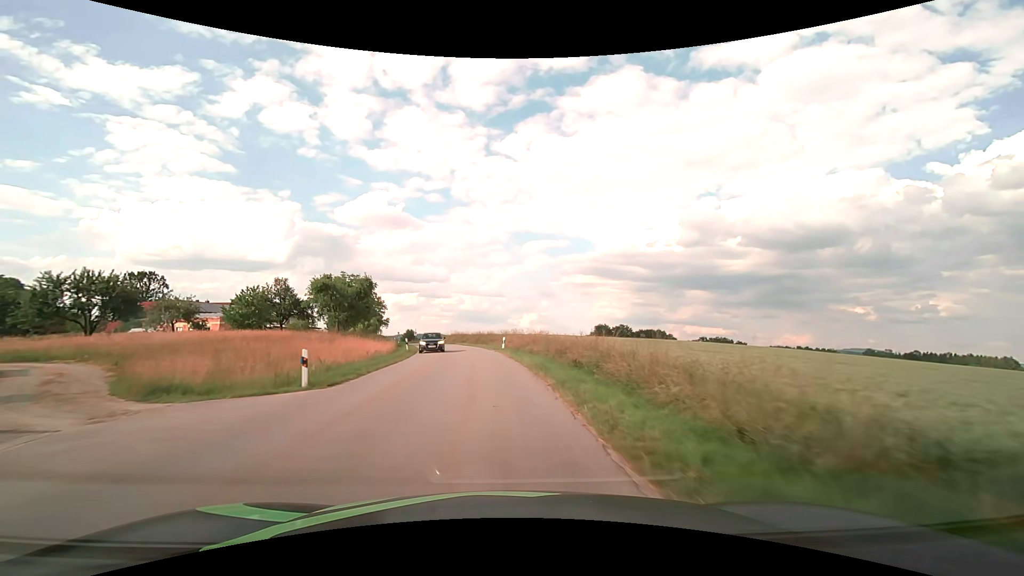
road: tertiary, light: Day
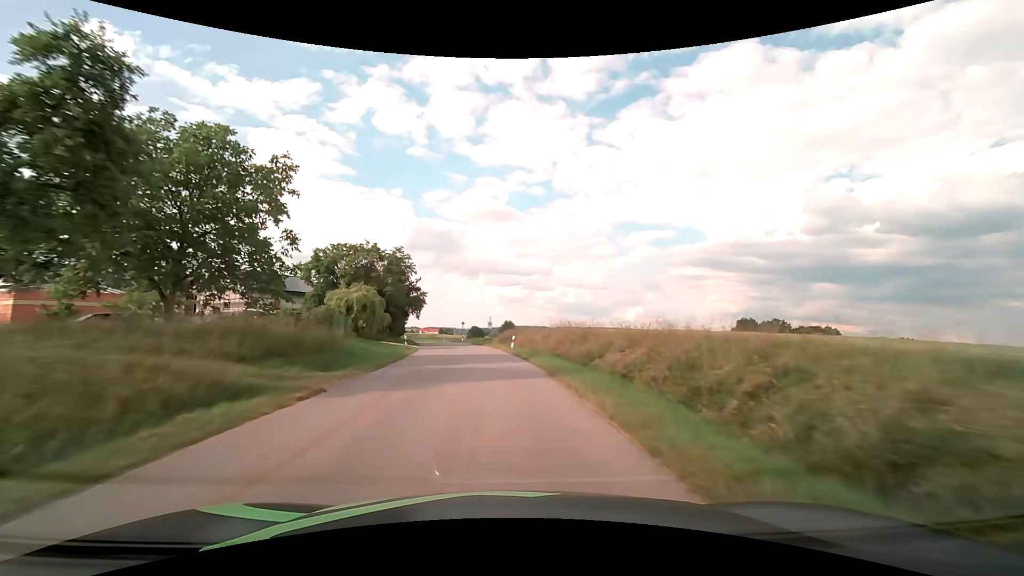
(-5.3, +53.3) m; -12°
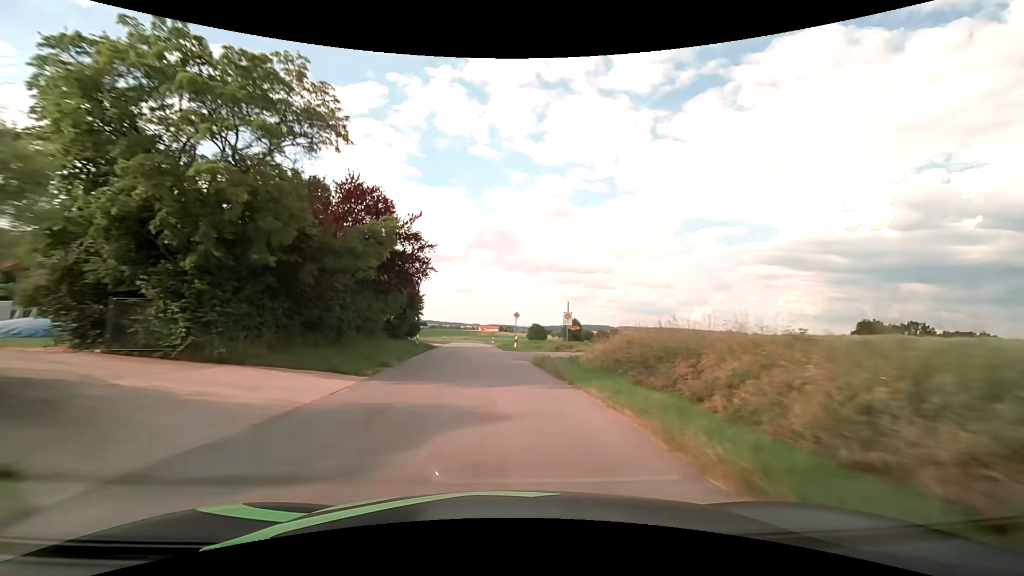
(-2.3, +32.4) m; -7°
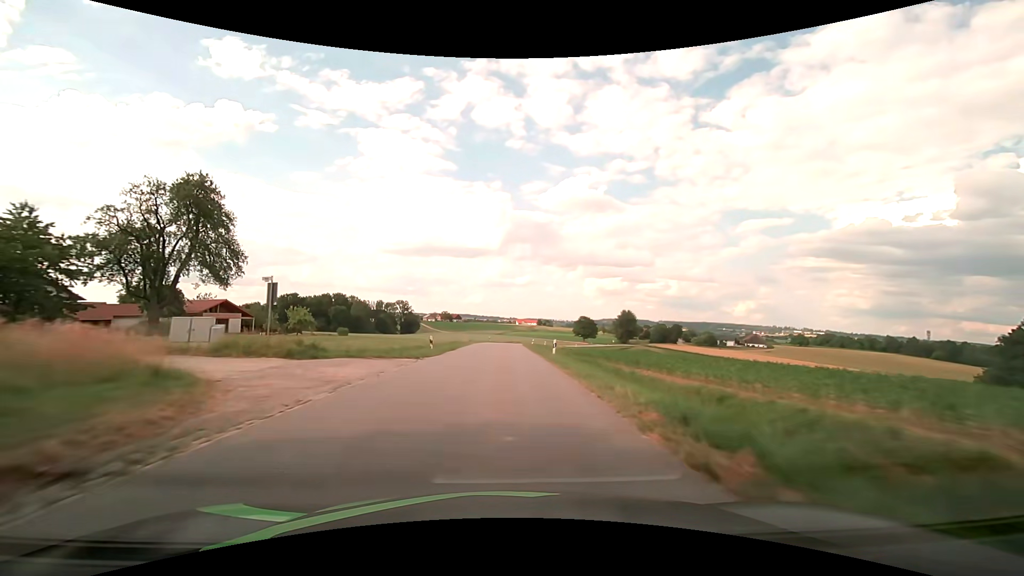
(-2.4, +43.5) m; -4°
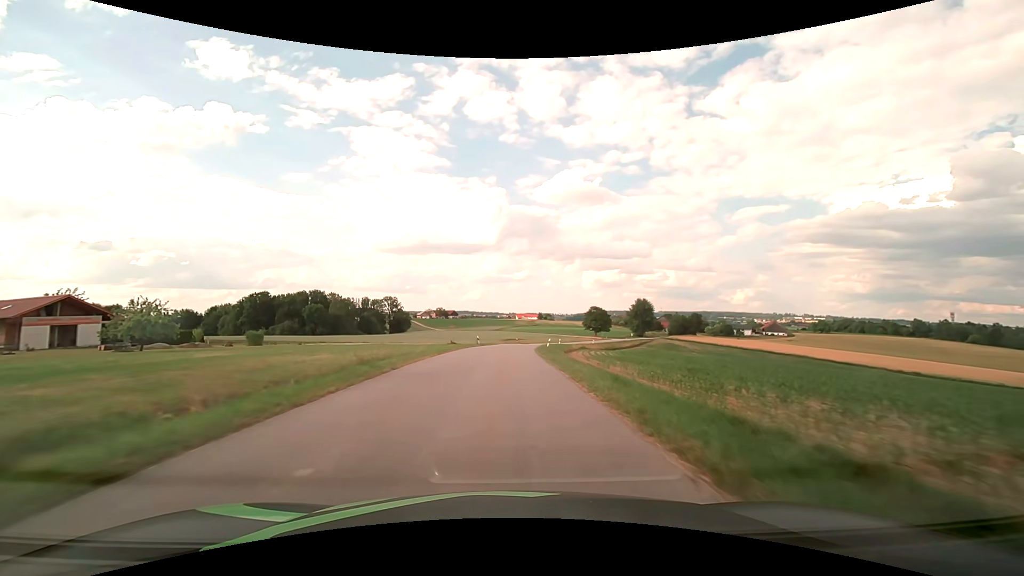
(+0.2, +32.8) m; 0°
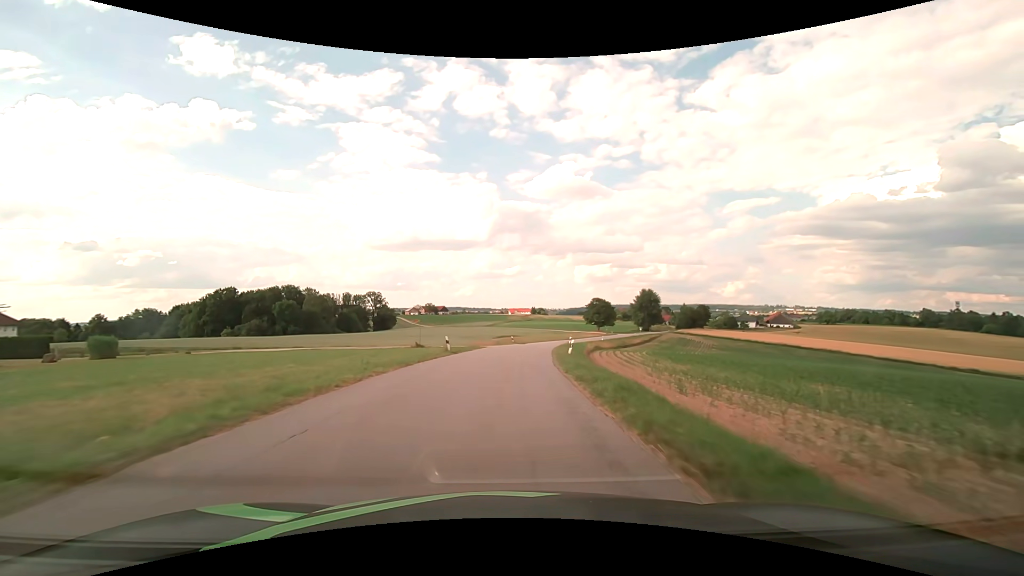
(+0.1, +21.9) m; +1°
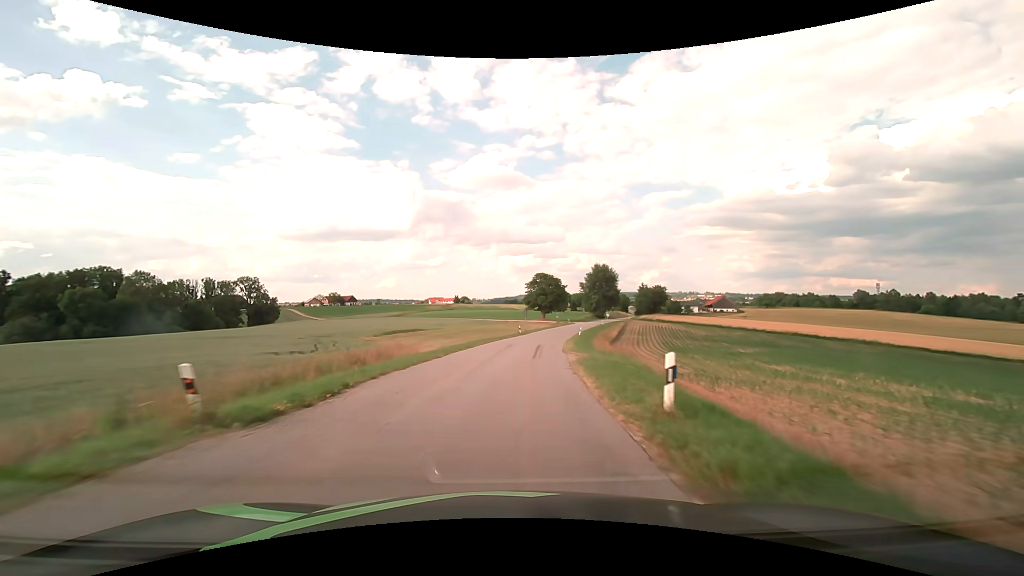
(+4.0, +54.3) m; +9°
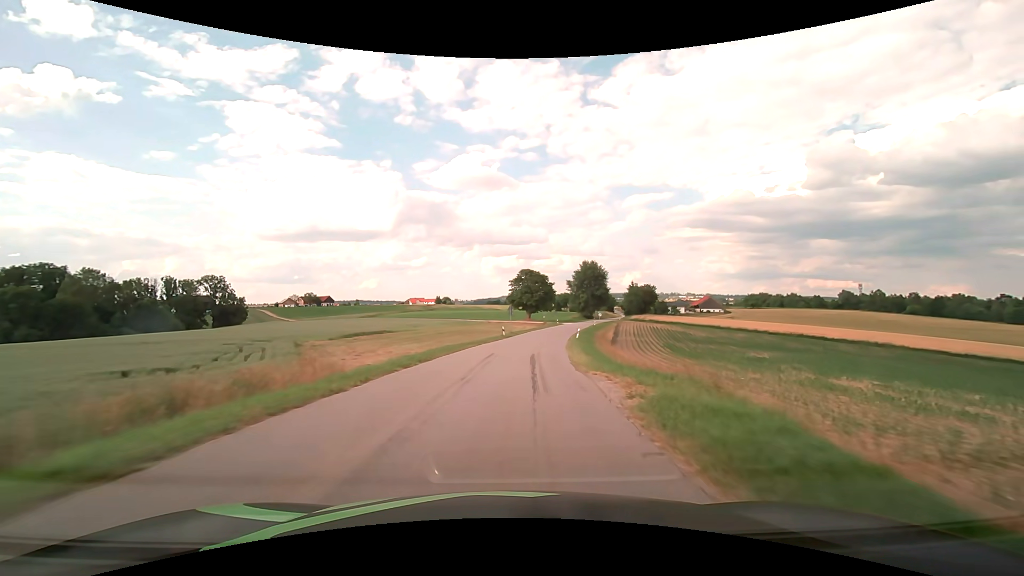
(+0.2, +10.9) m; +2°
